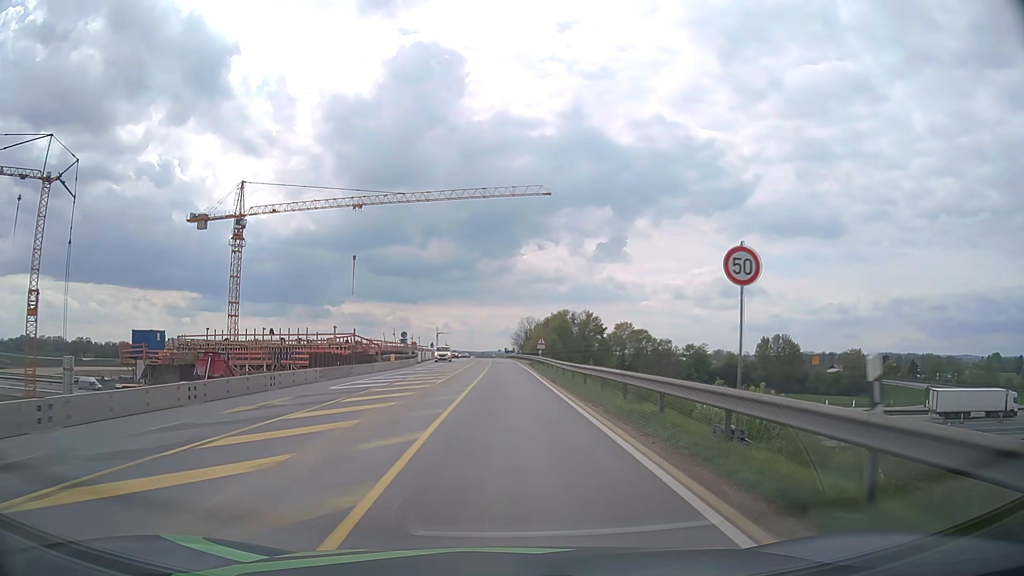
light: Day
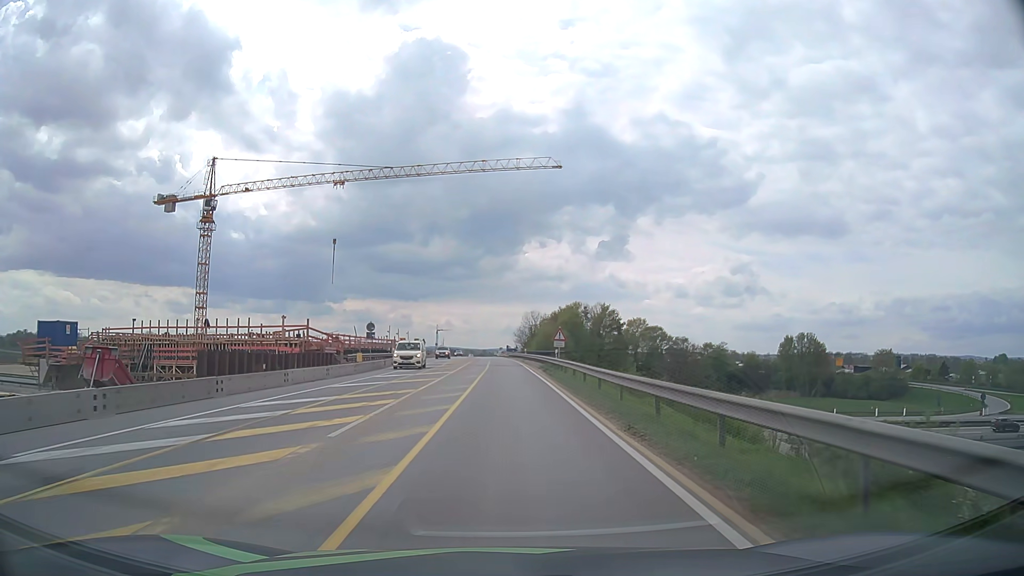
(0.0, +16.2) m; 0°
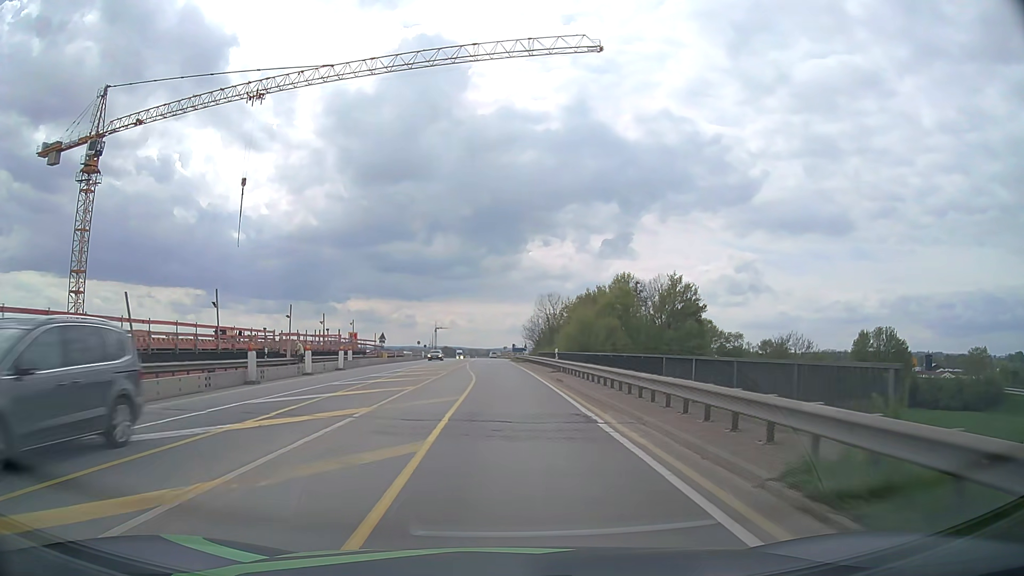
(-0.2, +40.0) m; 0°
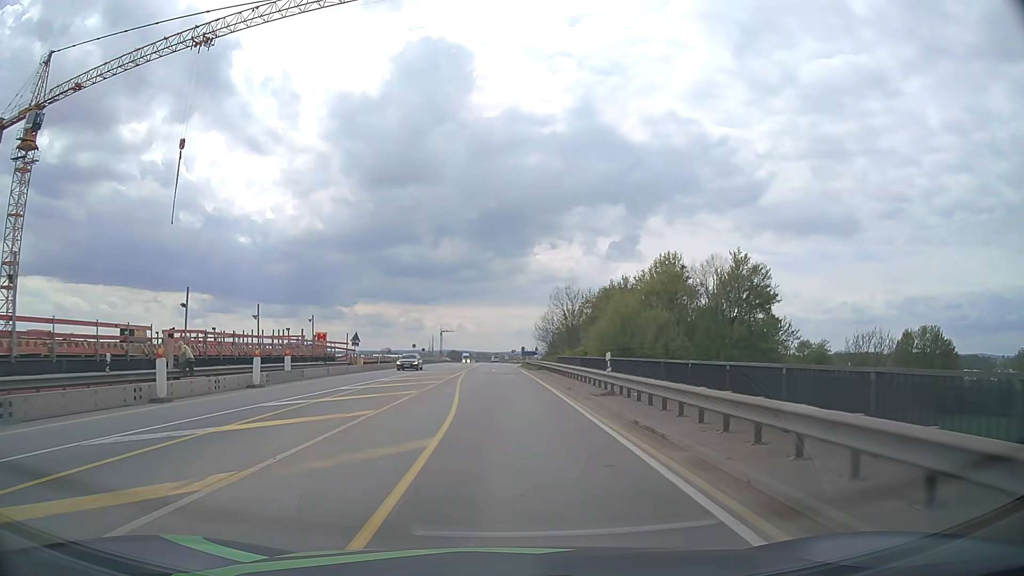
(-0.1, +15.7) m; 0°
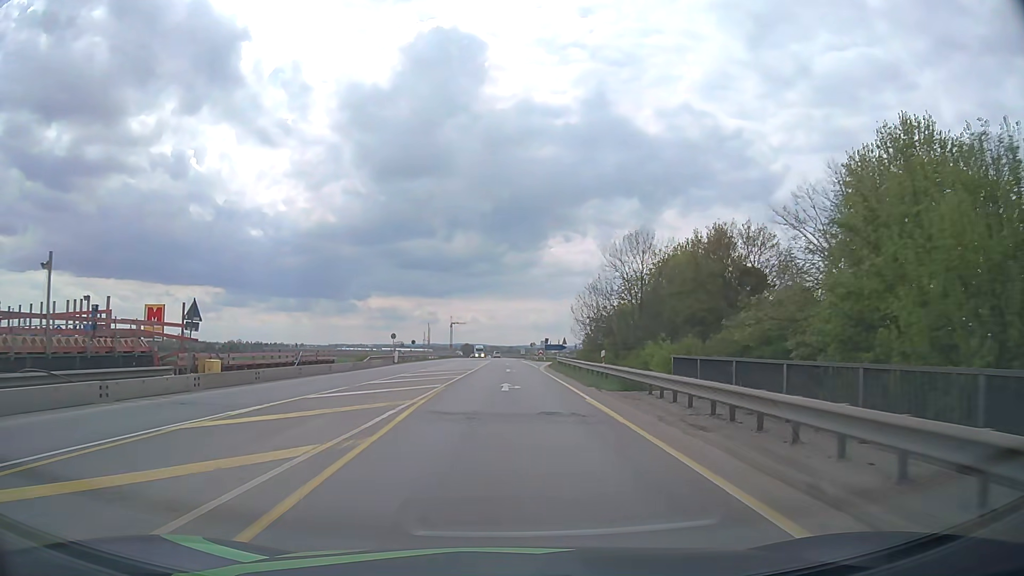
(-0.6, +31.2) m; -1°
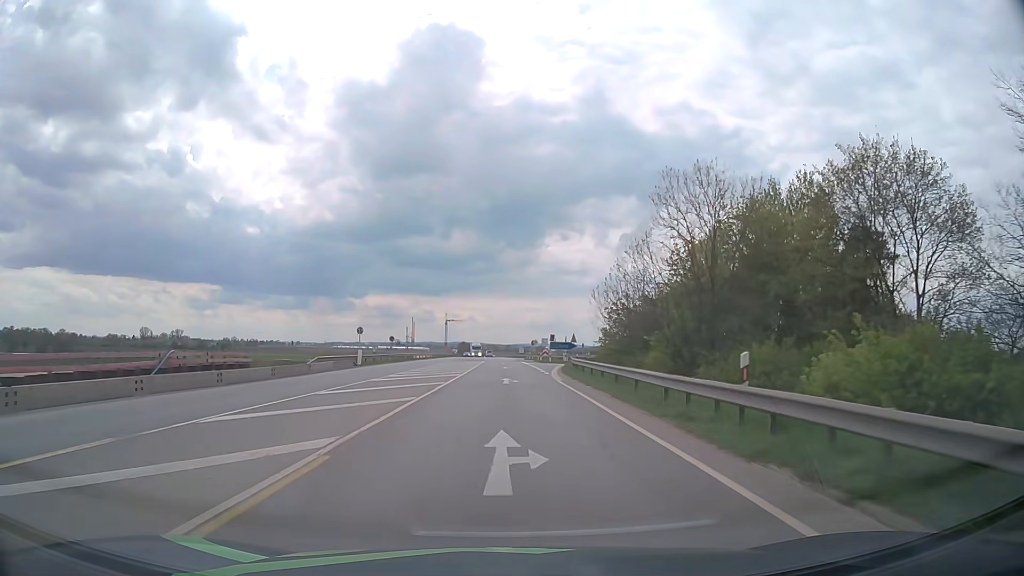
(0.0, +15.7) m; 0°
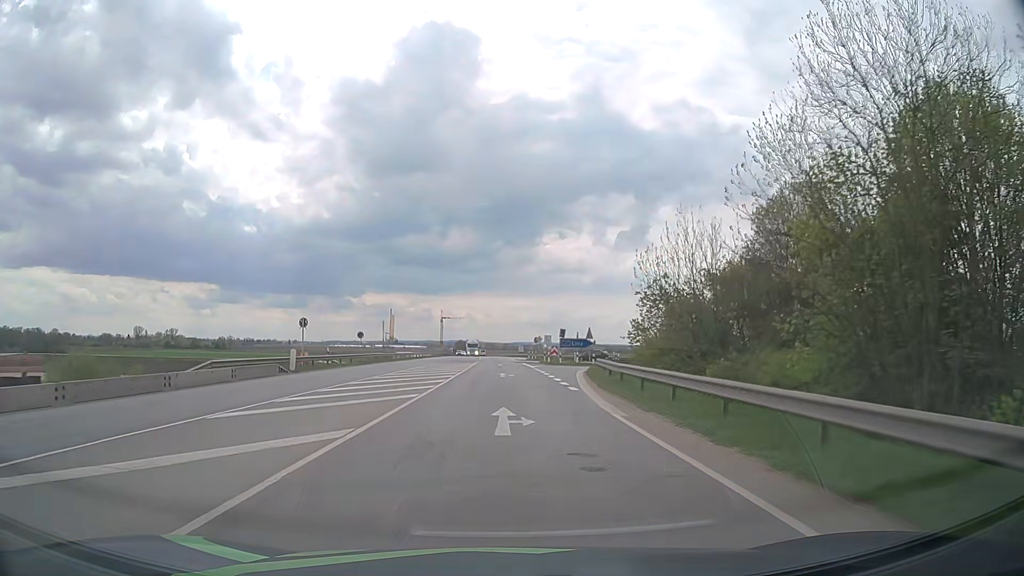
(+0.1, +15.9) m; 0°
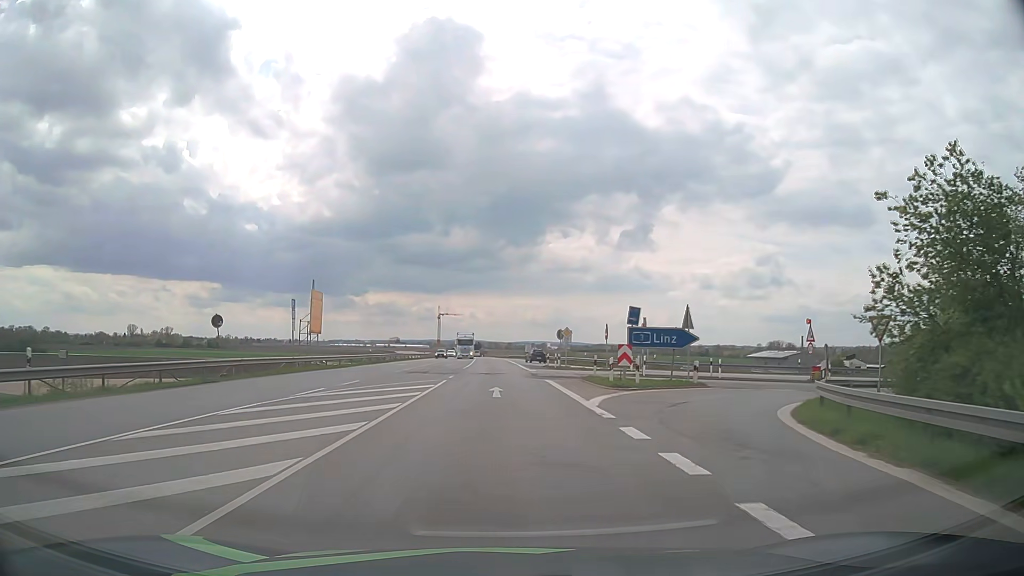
(+0.1, +32.1) m; 0°
(0, +10) (0, +20) (0, +30) (0, +40) (-1, +50) (-1, +60) (-1, +70) (-1, +80) (-2, +90) (-2, +100) m
